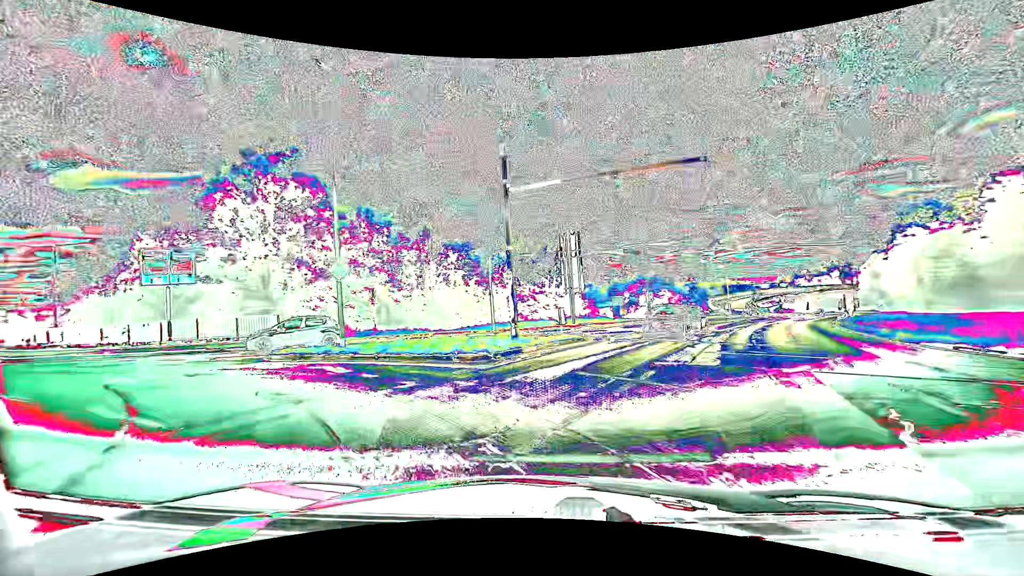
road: primary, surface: asphalt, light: Day
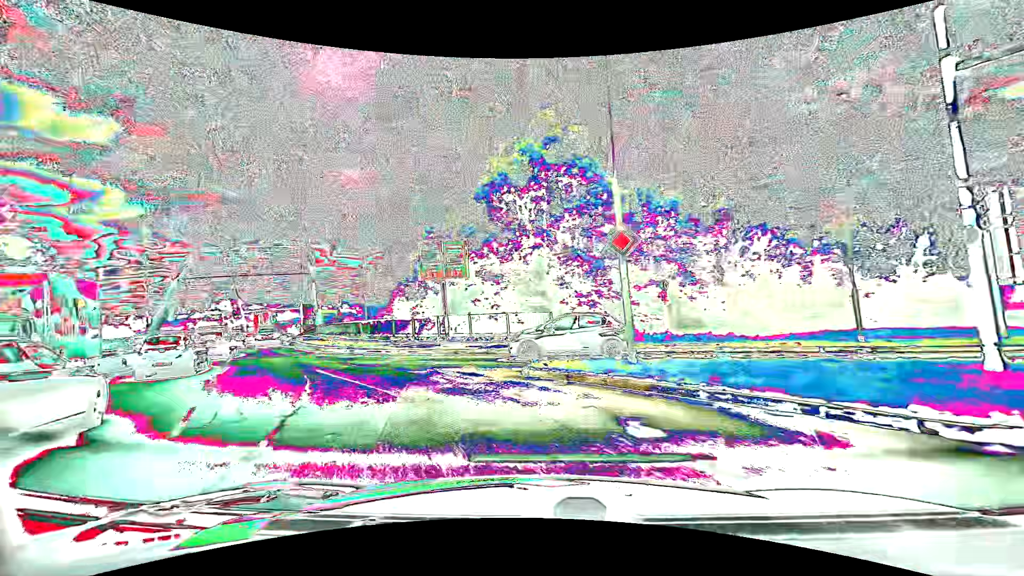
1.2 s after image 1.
(-1.9, +7.0) m; -31°
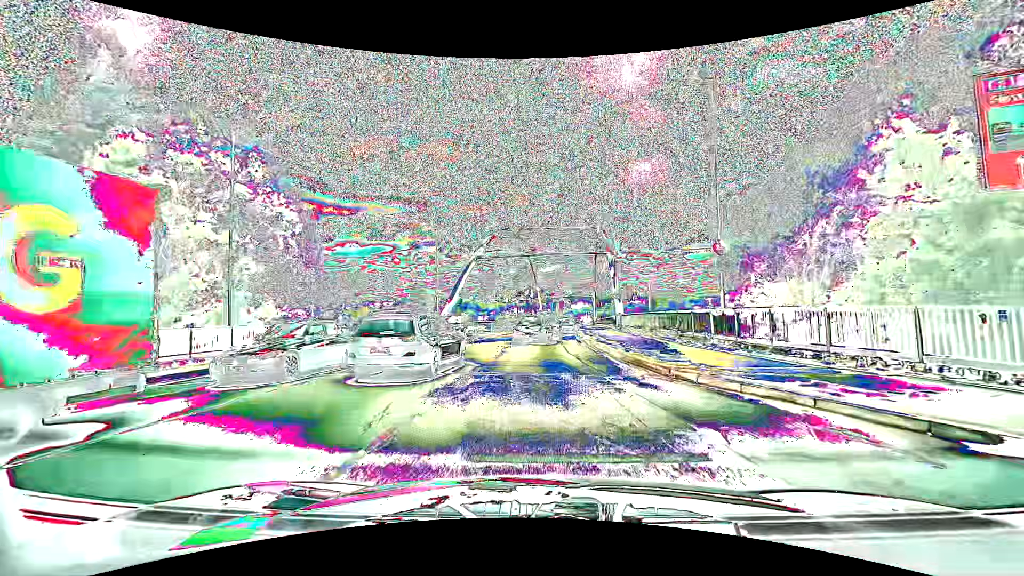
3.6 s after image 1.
(-6.8, +14.8) m; -33°
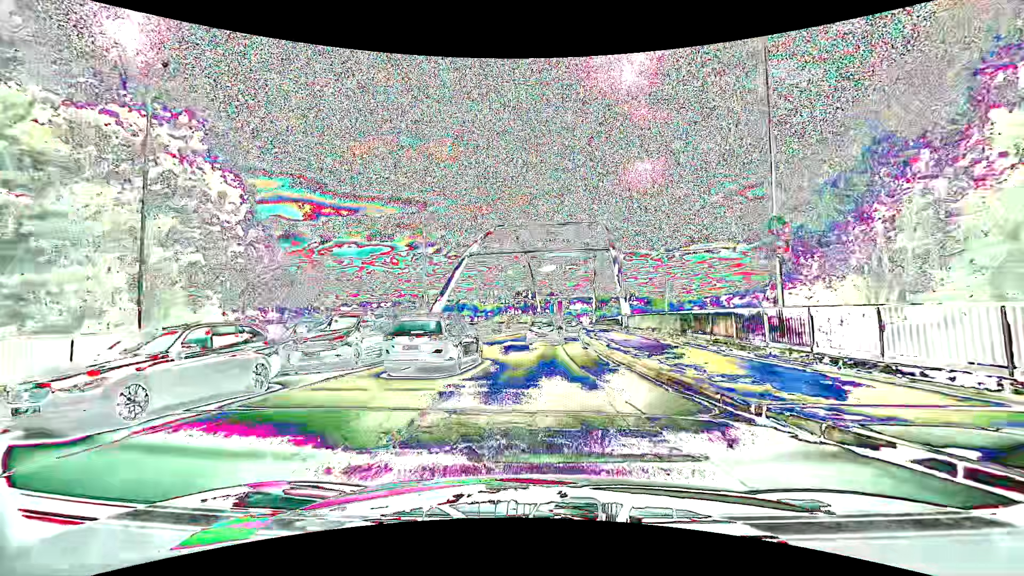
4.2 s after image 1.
(0.0, +4.6) m; 0°
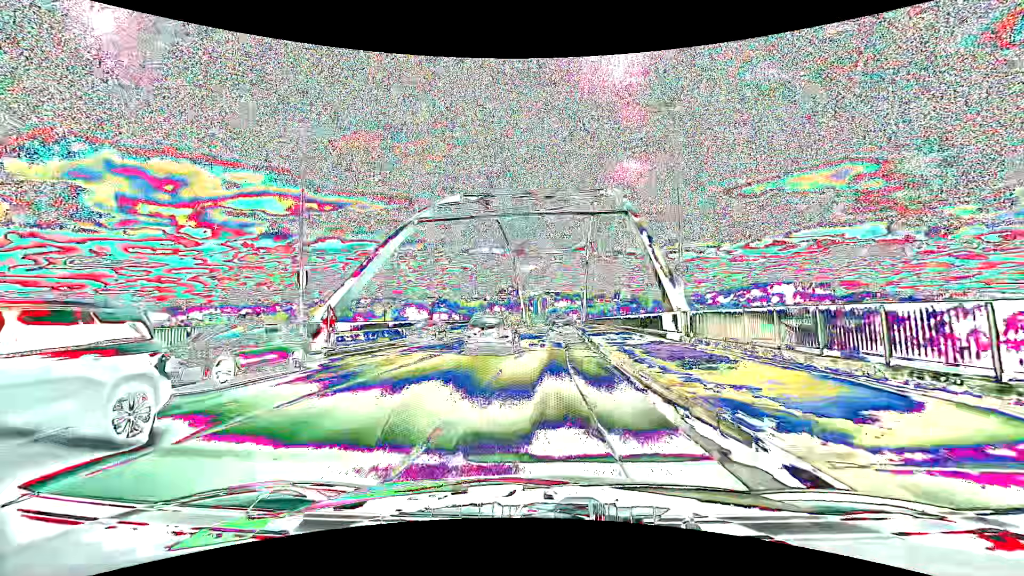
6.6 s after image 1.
(+0.2, +20.1) m; +2°
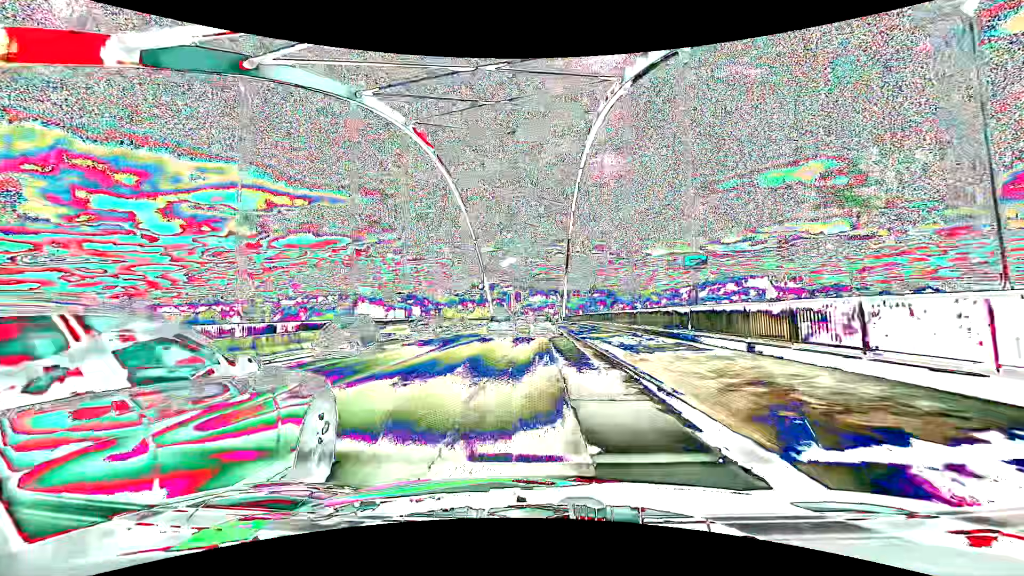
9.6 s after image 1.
(+0.8, +26.1) m; +2°
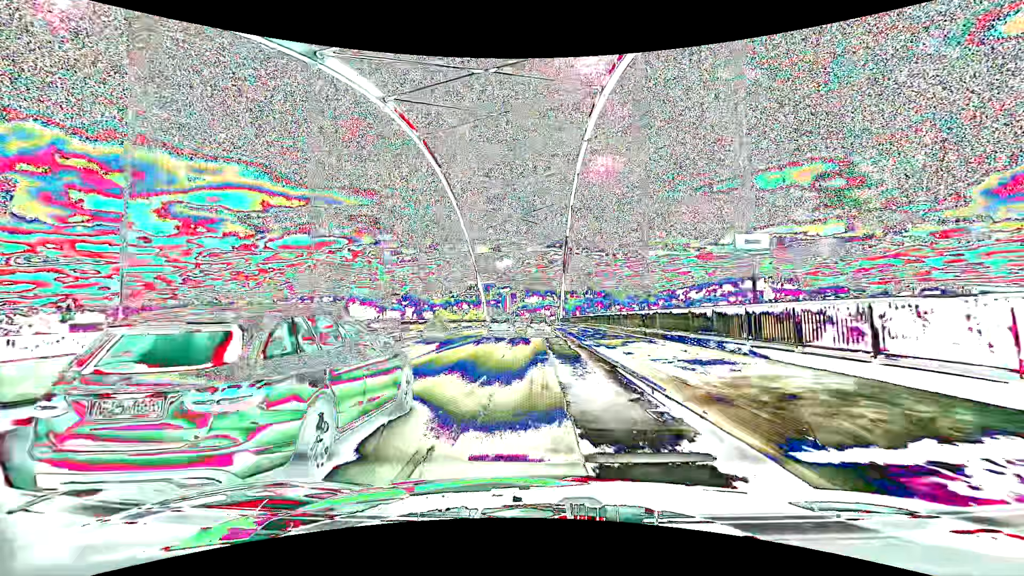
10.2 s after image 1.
(+0.1, +5.2) m; +1°
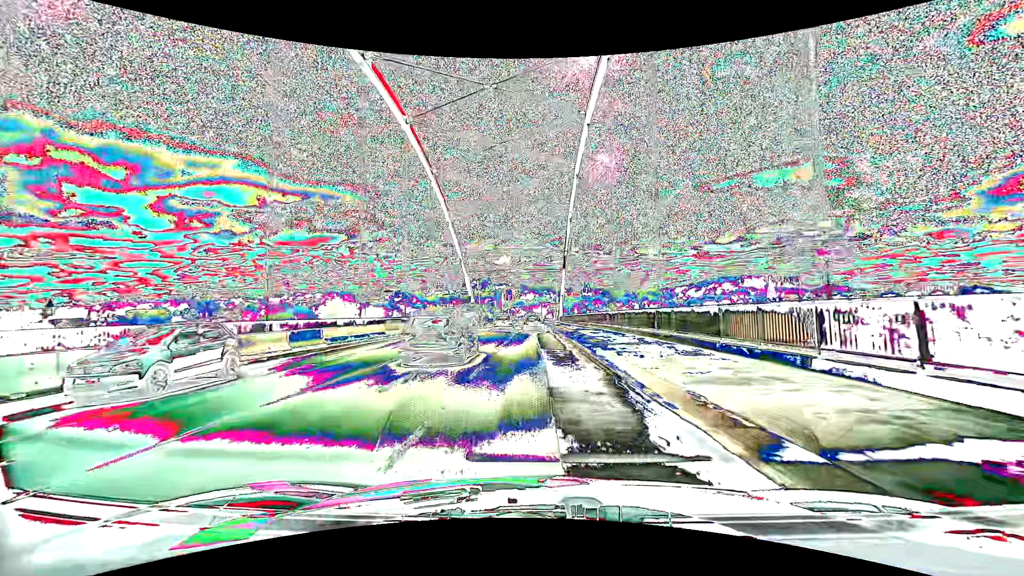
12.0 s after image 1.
(+0.1, +15.8) m; 0°
(0, +10) (0, +20) (0, +30) (0, +40) (0, +50) (0, +60) (0, +70) (0, +80) (0, +90) (0, +100) m
